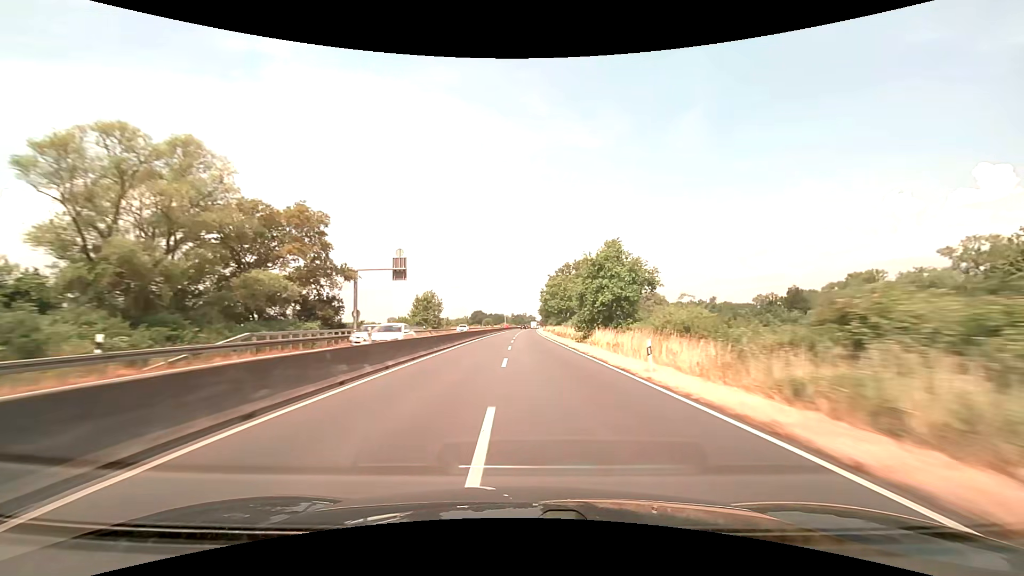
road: trunk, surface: asphalt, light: Day
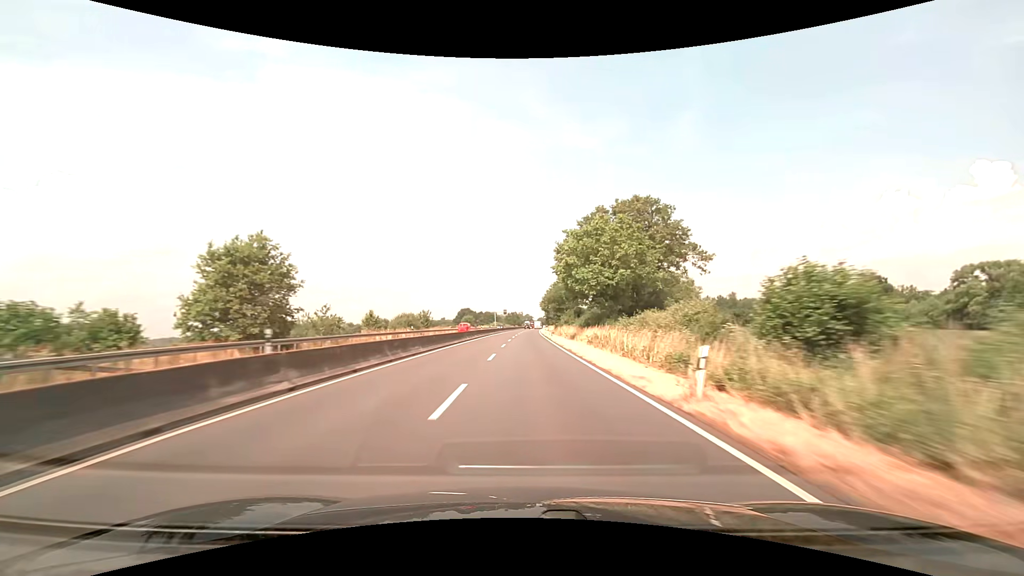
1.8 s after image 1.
(+0.2, +57.0) m; 0°
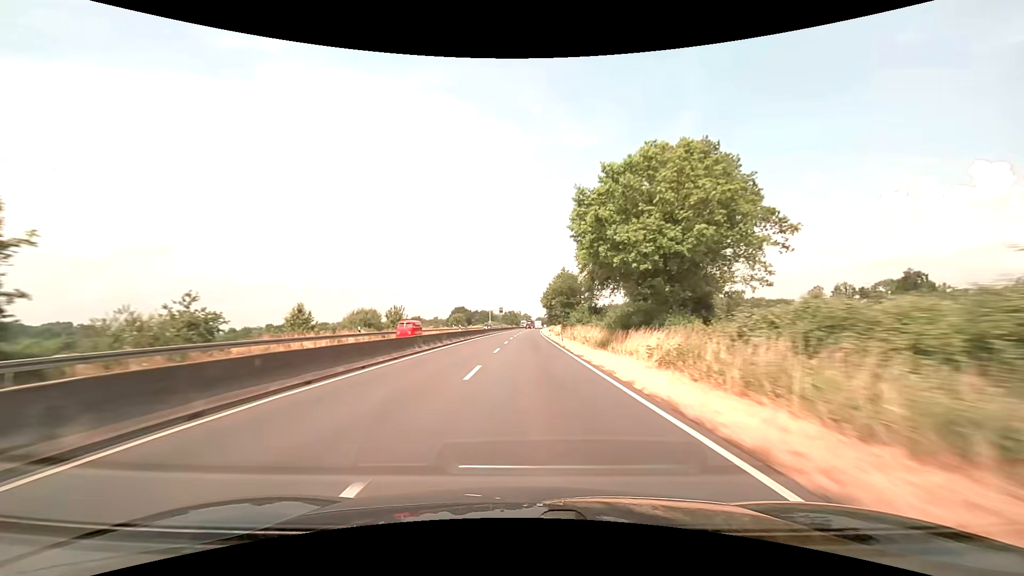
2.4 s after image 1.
(0.0, +19.0) m; 0°
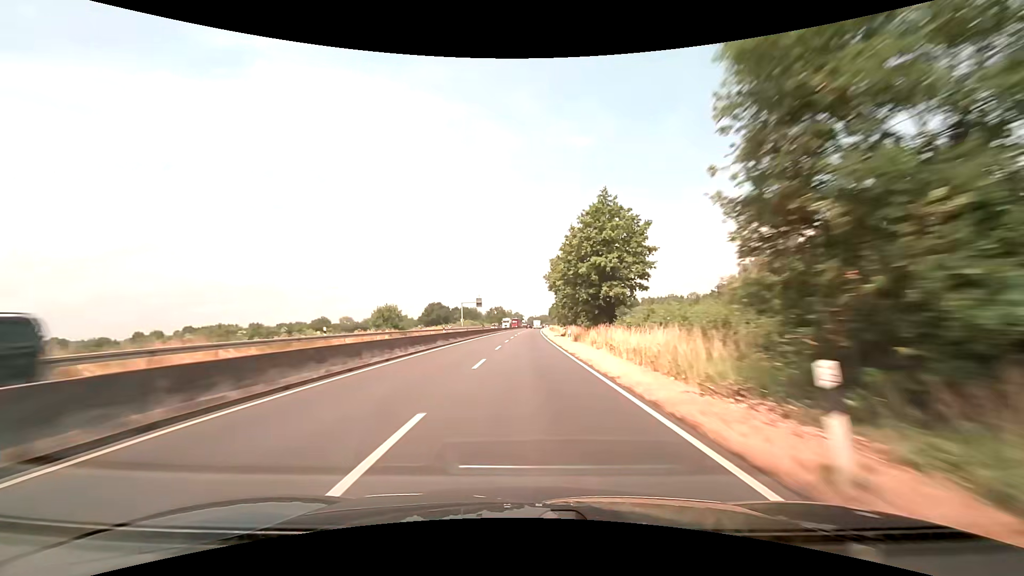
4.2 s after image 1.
(+0.4, +57.0) m; +1°
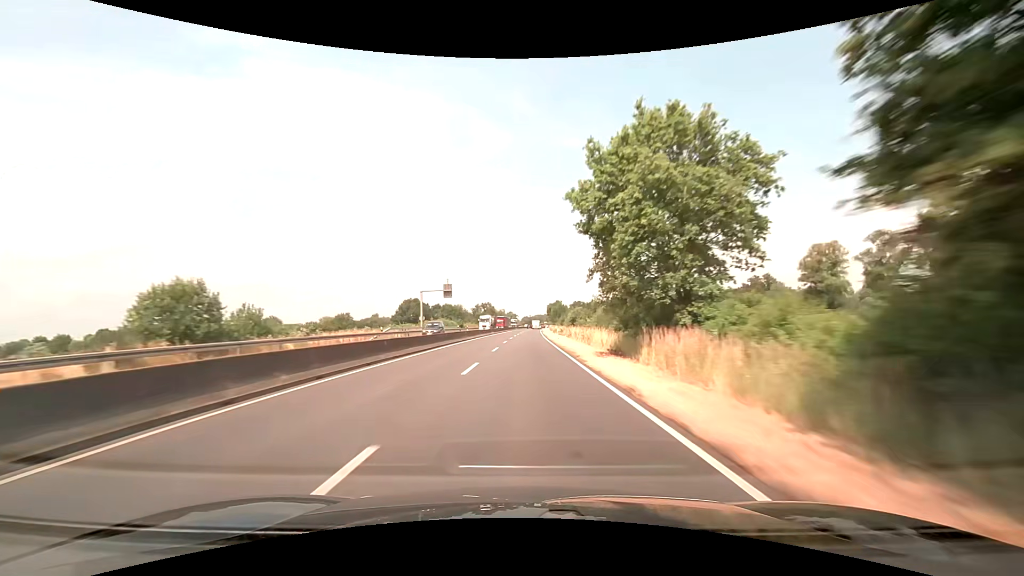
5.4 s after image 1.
(+0.3, +38.0) m; +1°
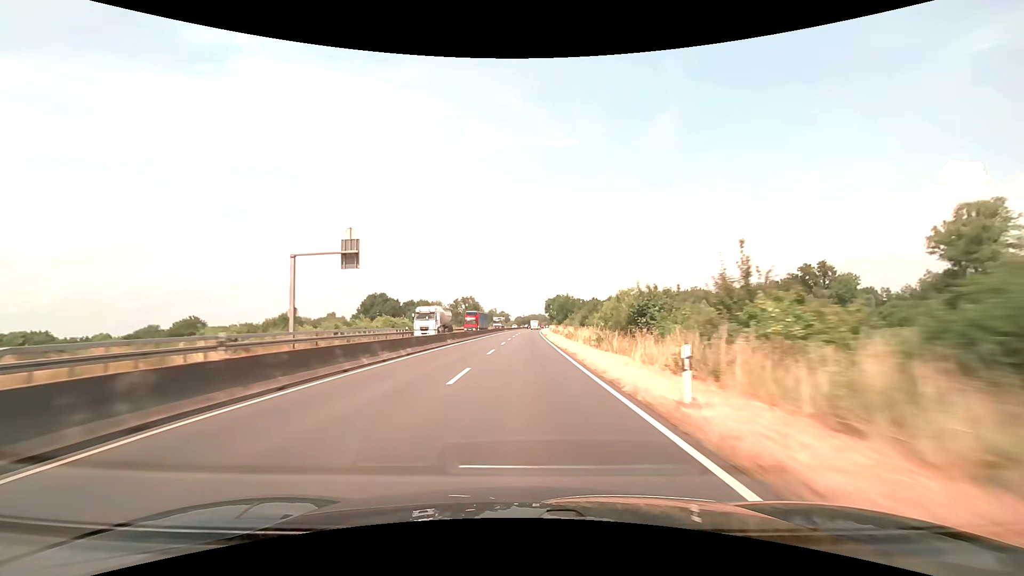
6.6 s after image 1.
(+0.2, +38.0) m; +1°
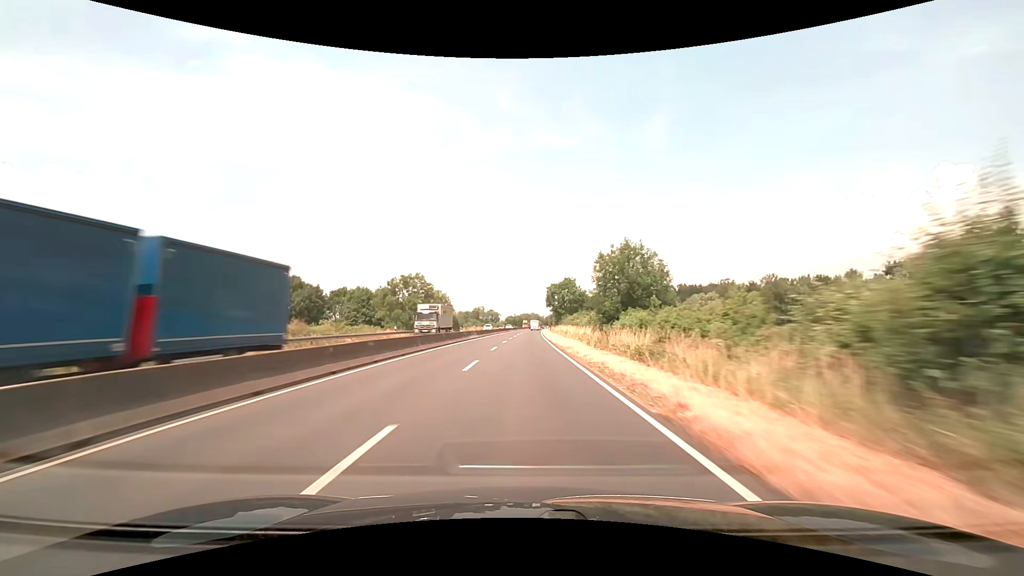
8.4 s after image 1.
(+0.4, +57.0) m; +1°
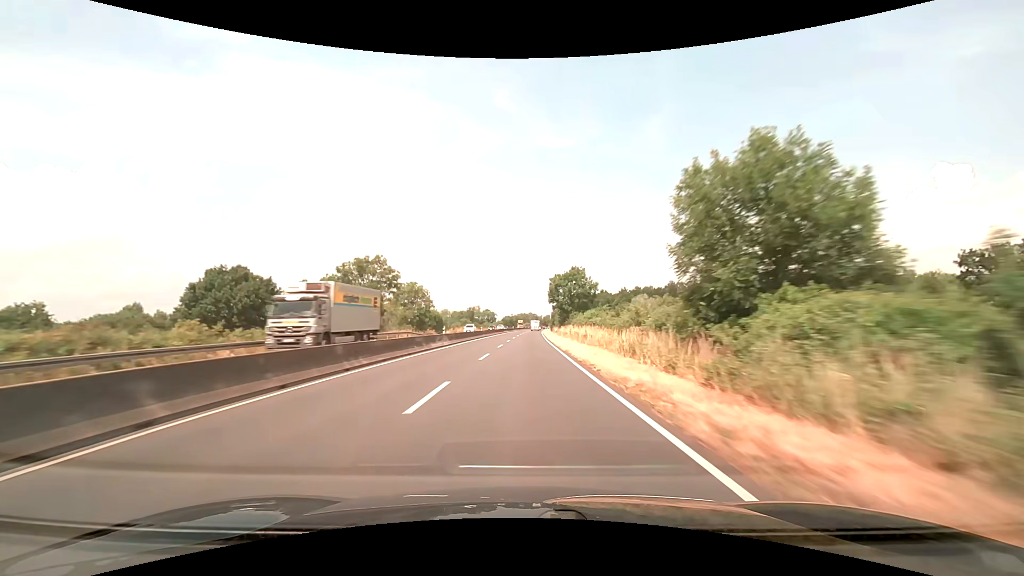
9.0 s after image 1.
(0.0, +19.0) m; 0°
(0, +10) (0, +20) (0, +30) (0, +40) (0, +50) (+1, +60) (+1, +70) (+1, +80) (+1, +90) (+2, +100) m
